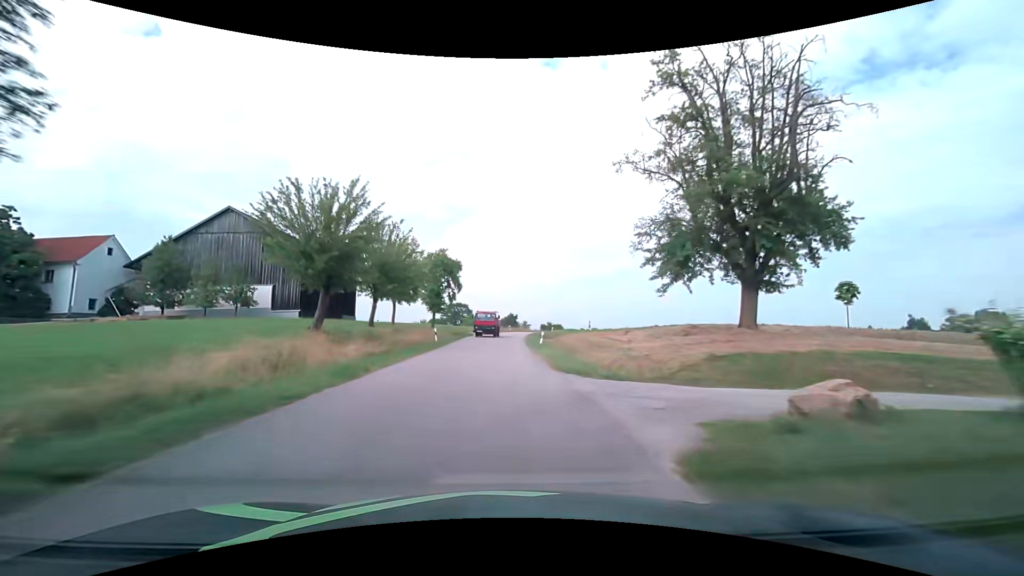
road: tertiary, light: Day
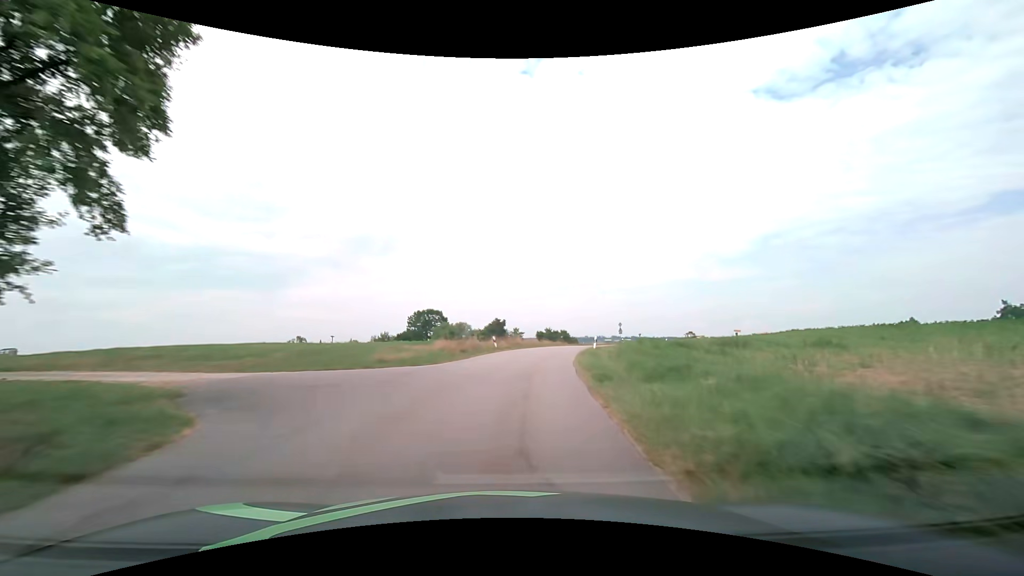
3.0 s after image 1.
(+0.5, +47.5) m; +2°
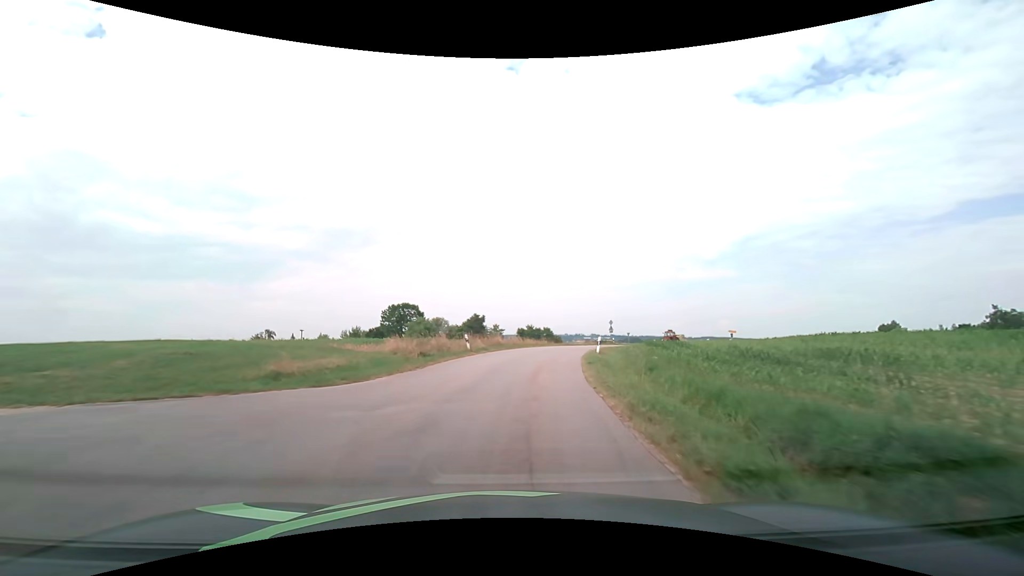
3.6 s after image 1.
(+0.1, +8.4) m; +1°
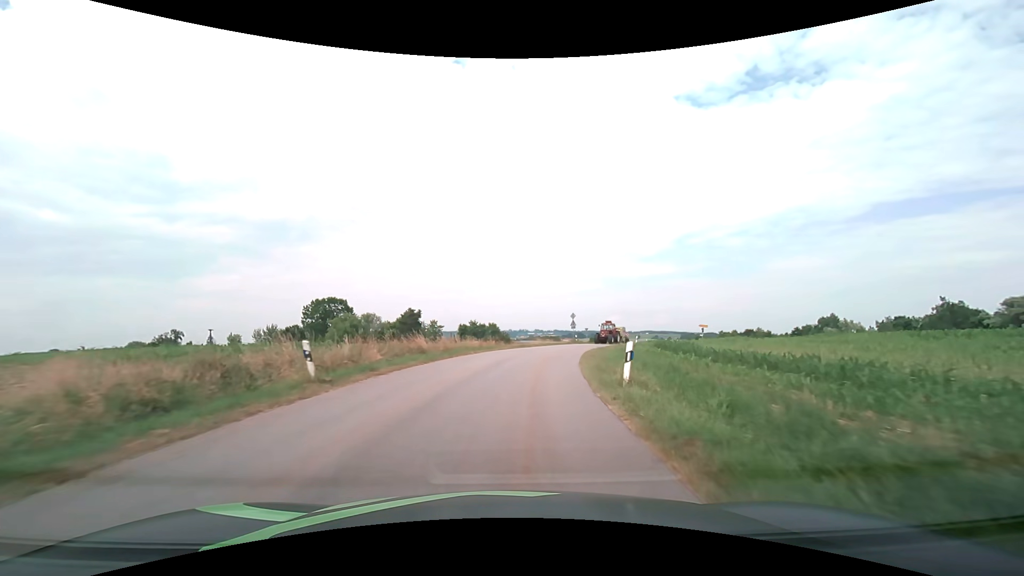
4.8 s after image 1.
(+1.0, +15.6) m; +8°
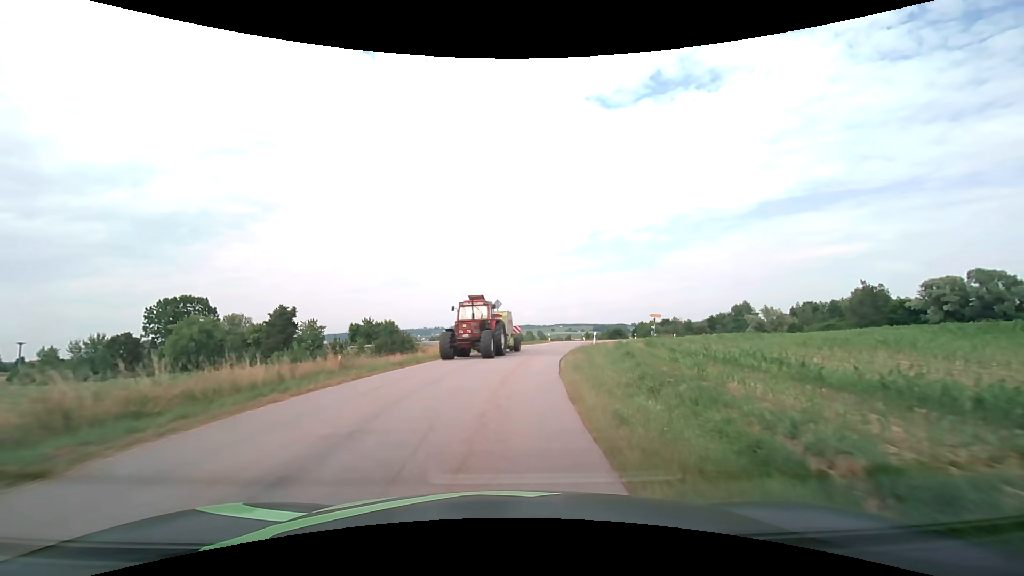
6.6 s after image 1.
(+1.6, +20.9) m; +10°
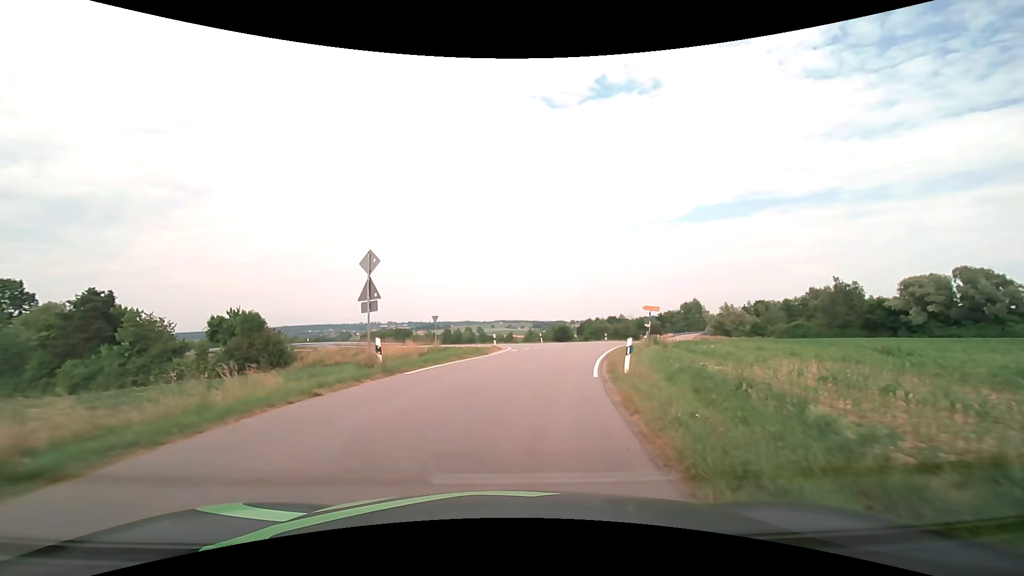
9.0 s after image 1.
(+1.2, +24.0) m; +6°
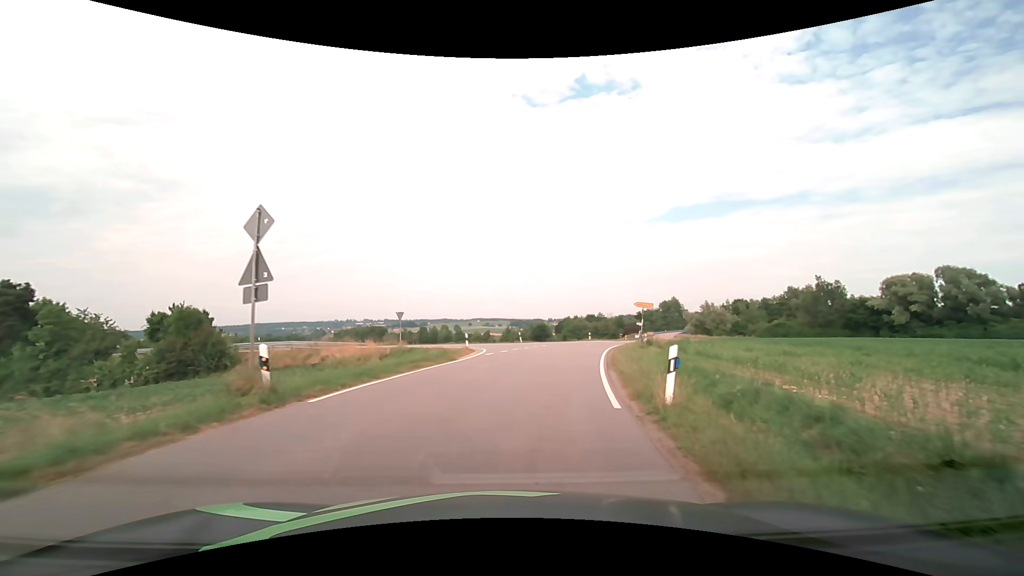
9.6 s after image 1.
(+0.1, +5.3) m; +2°
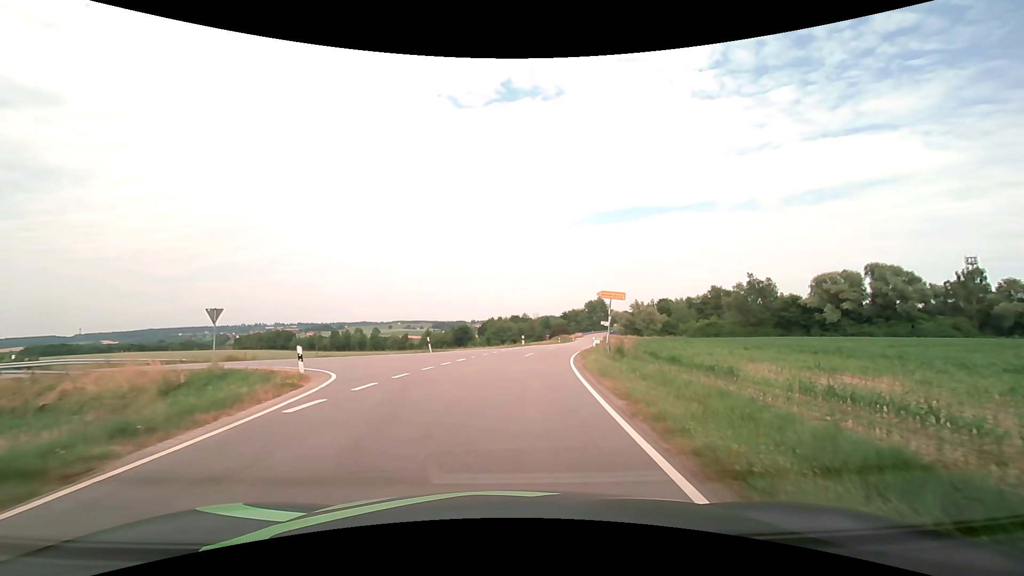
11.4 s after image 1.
(+1.1, +14.6) m; +9°
(+1, +10) (+1, +20) (-3, +29) (-13, +32) (-22, +33) (-32, +34) (-42, +35) (-52, +36) (-62, +37) (-72, +38) m
